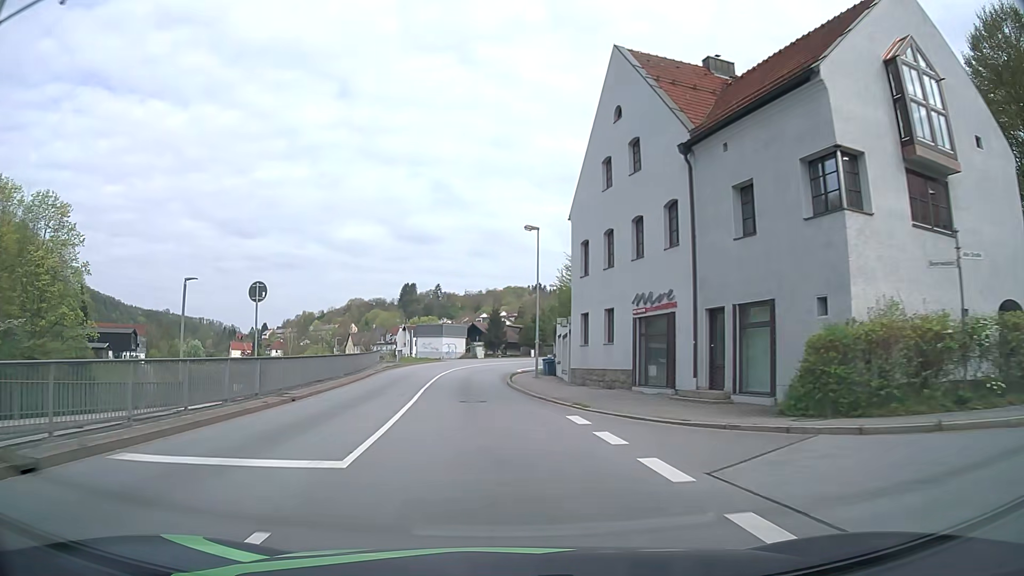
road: primary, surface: asphalt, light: Day
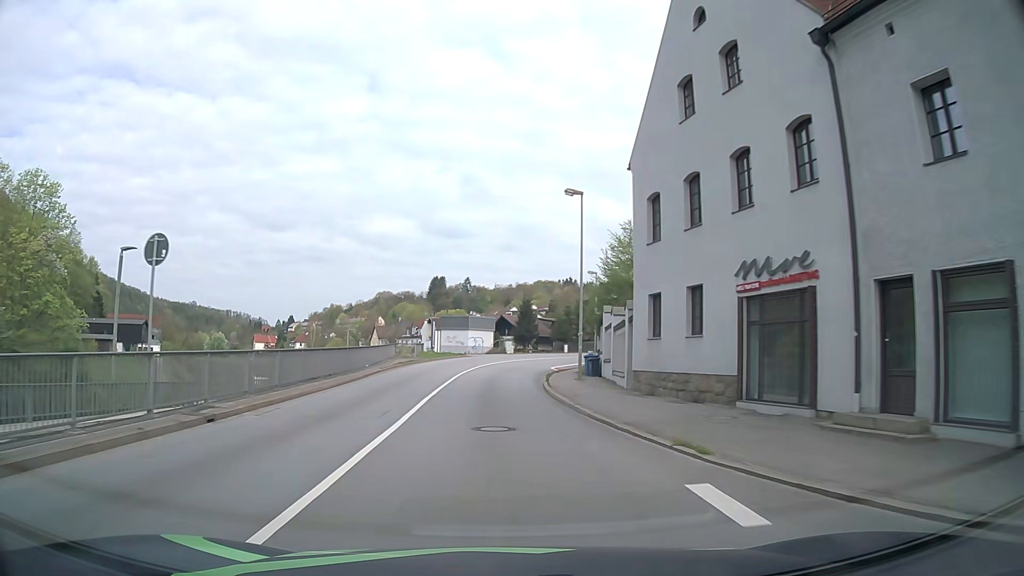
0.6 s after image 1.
(-0.2, +7.5) m; -3°
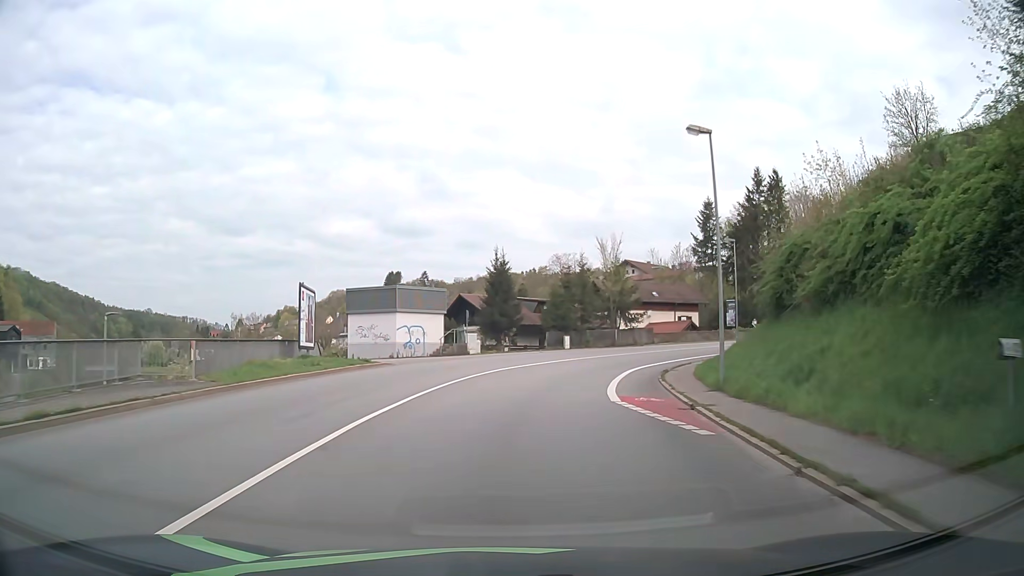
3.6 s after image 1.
(-0.1, +38.0) m; +3°
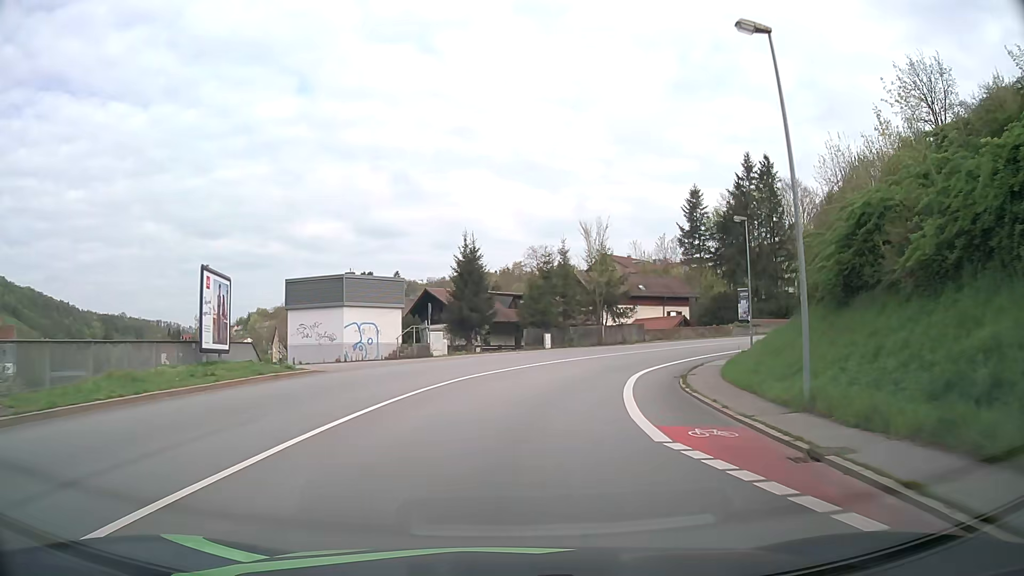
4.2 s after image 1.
(+0.2, +7.6) m; +2°
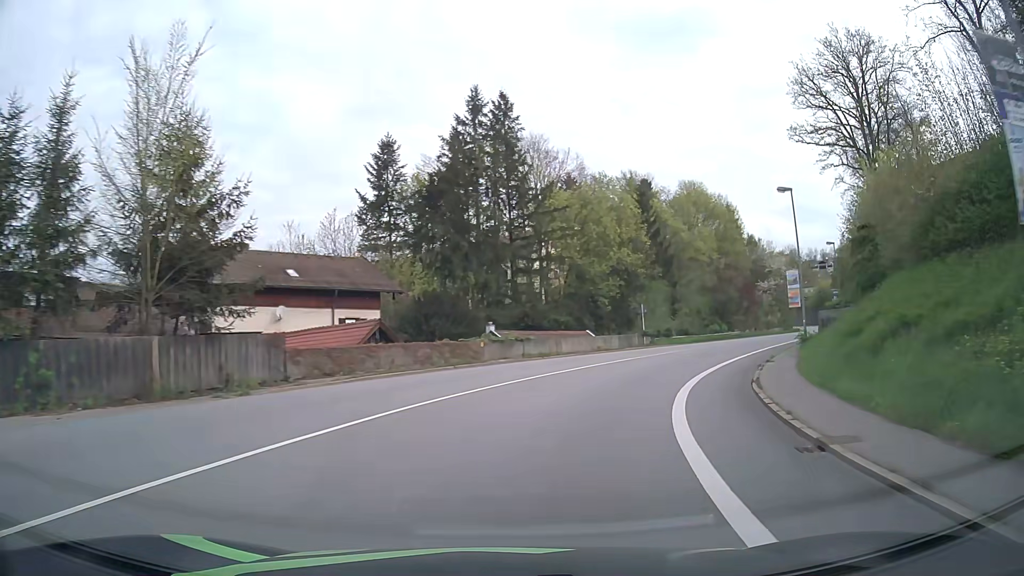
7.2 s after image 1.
(+7.4, +36.7) m; +28°
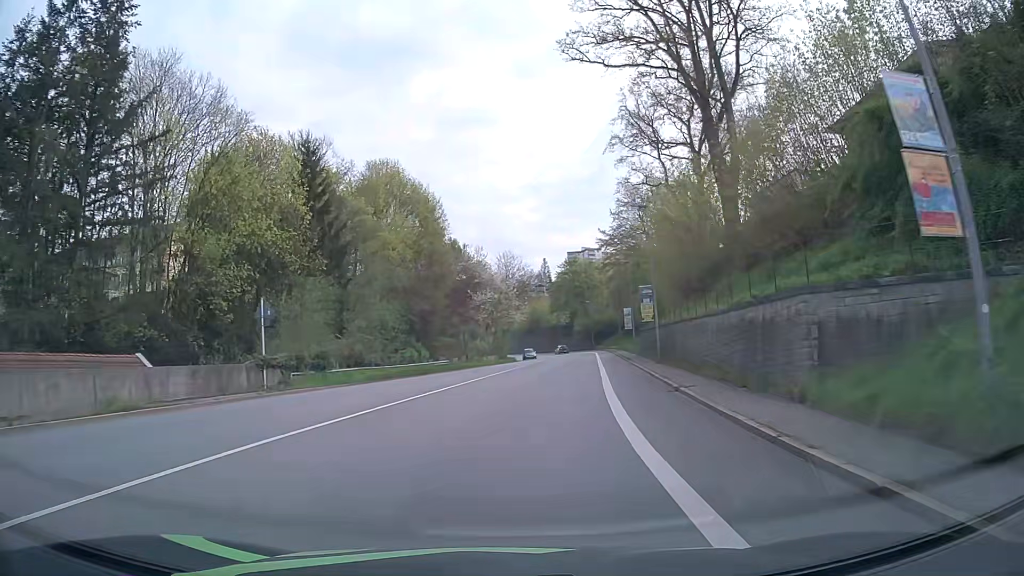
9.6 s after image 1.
(+7.4, +28.1) m; +27°
(0, +10) (+1, +20) (+3, +30) (+4, +40) (+5, +50) (+6, +60) (+8, +70) (+9, +79) (+10, +89) (+11, +99) m
